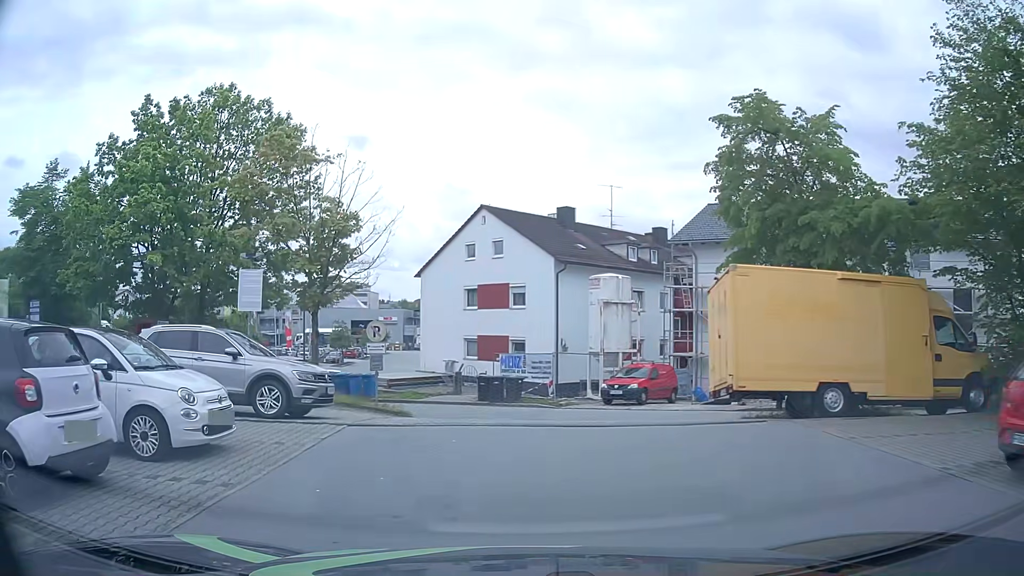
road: service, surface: asphalt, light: Day
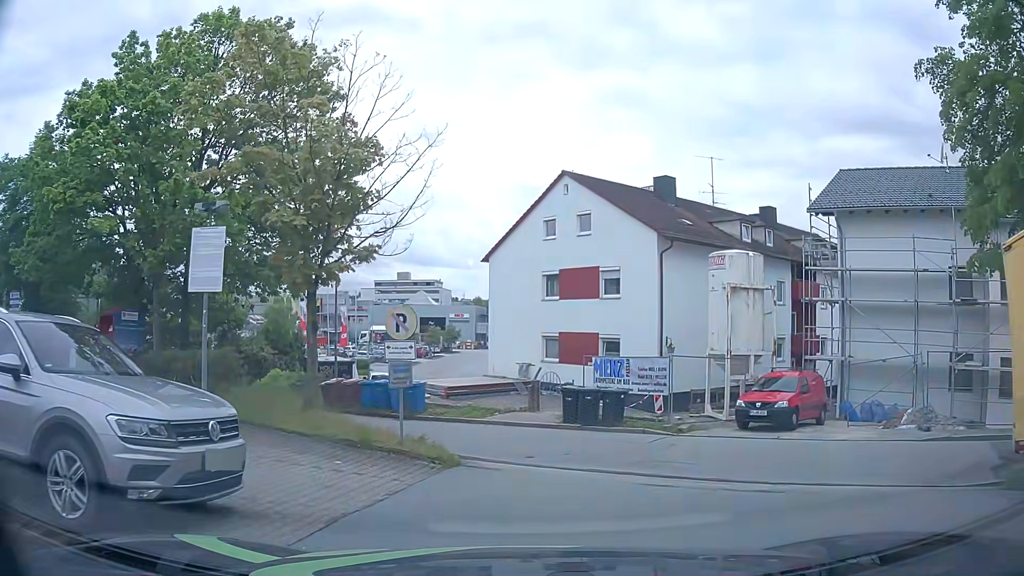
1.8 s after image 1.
(-0.7, +7.5) m; -6°
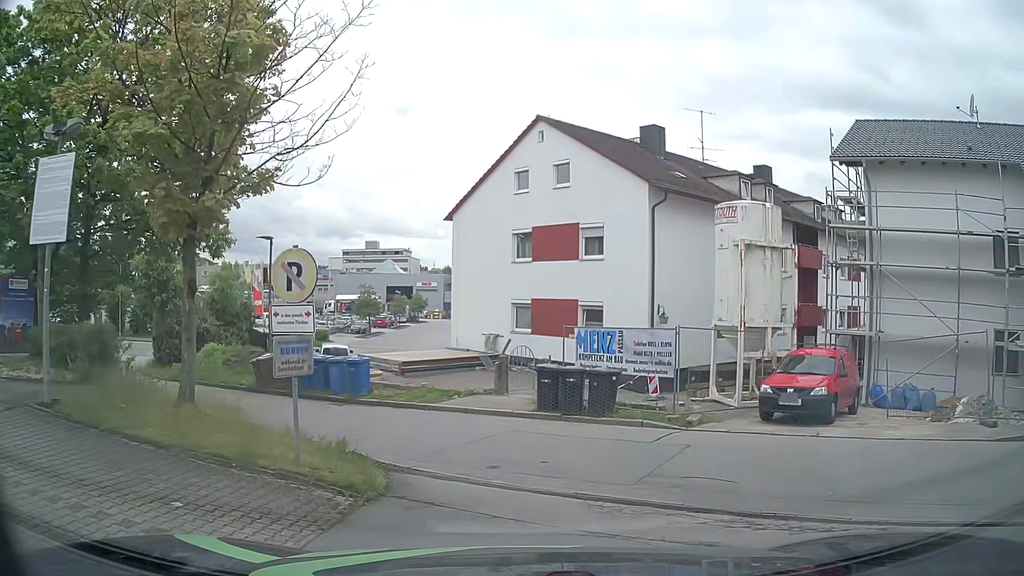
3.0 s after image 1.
(0.0, +4.0) m; 0°
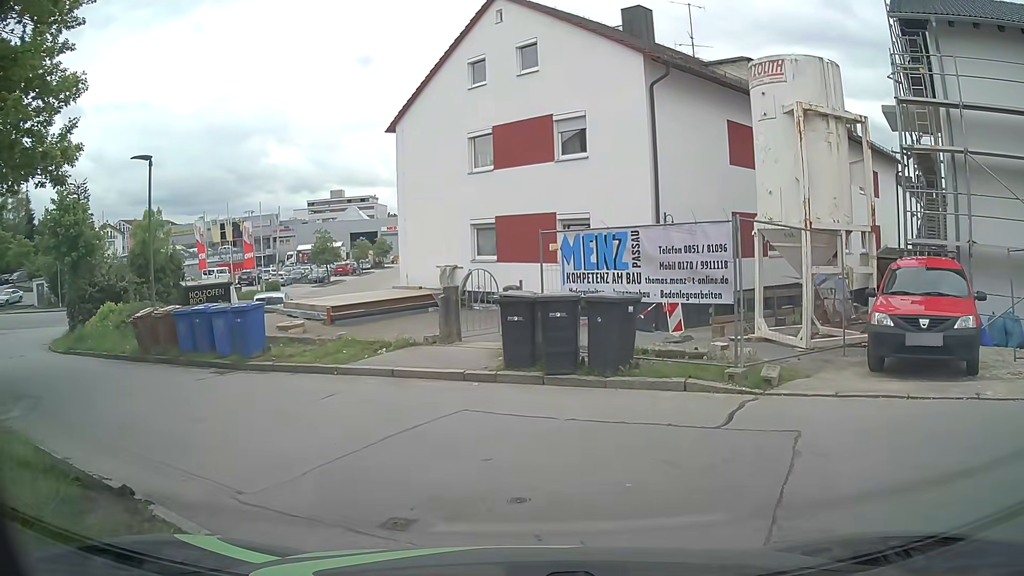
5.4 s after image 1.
(+0.4, +5.8) m; +5°
